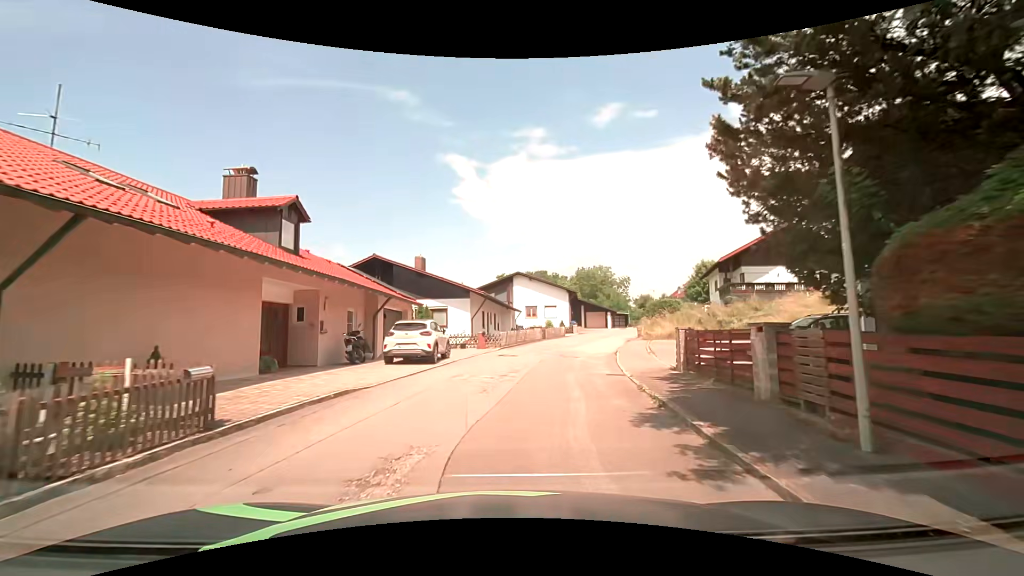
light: Day
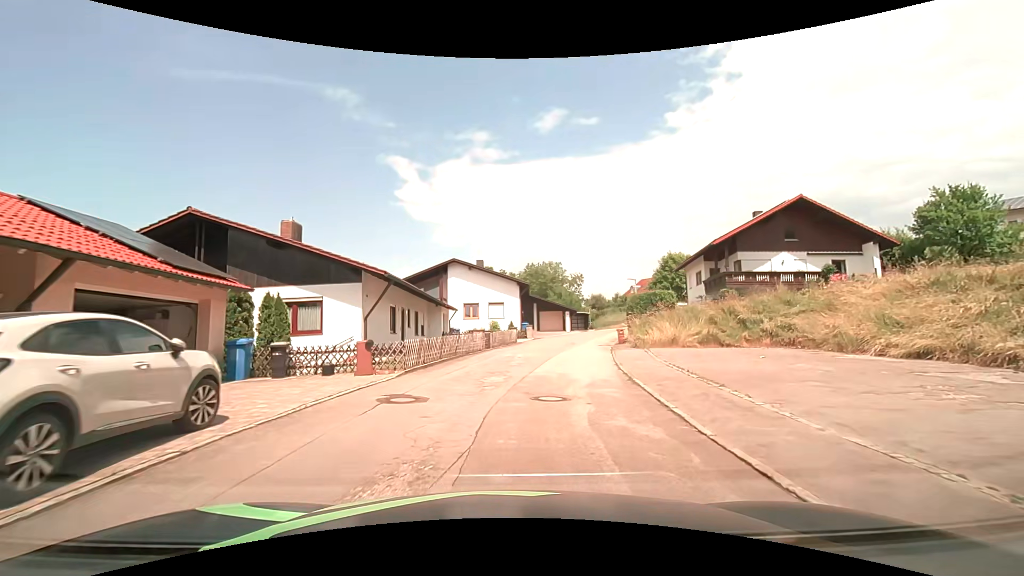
(+0.9, +12.8) m; +8°
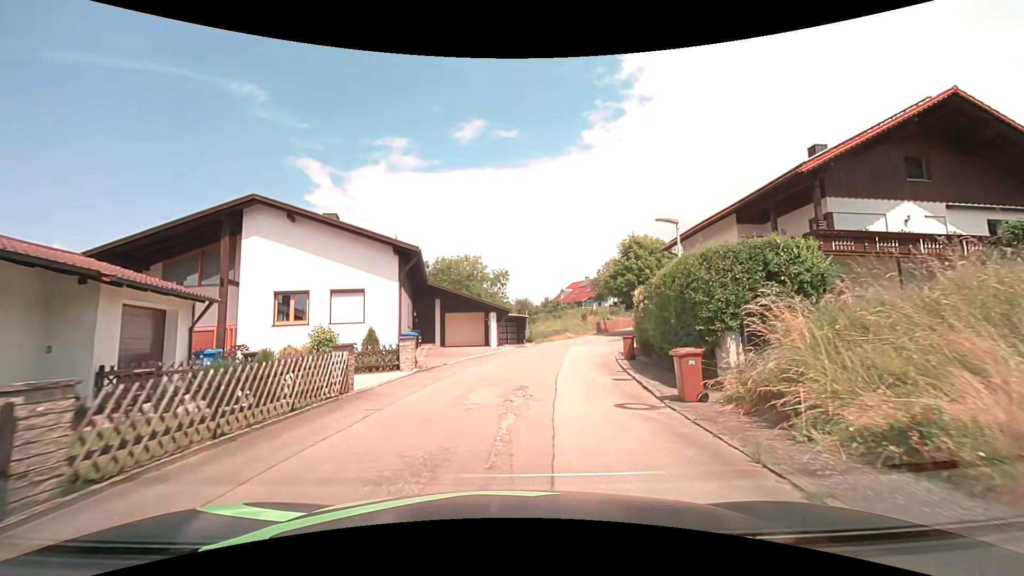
(+1.5, +21.8) m; +9°
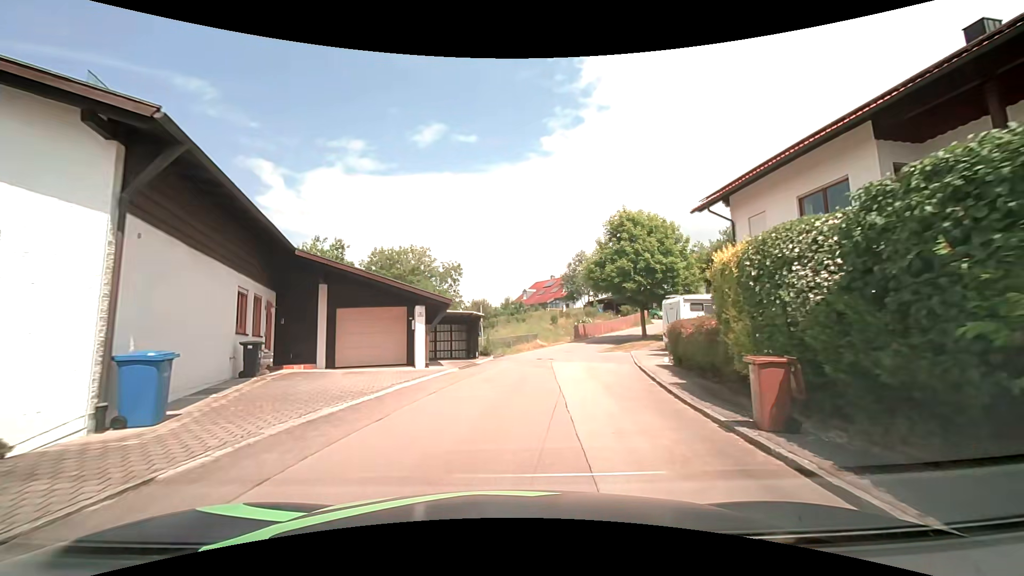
(+0.6, +12.8) m; +4°
(0, +10) (+1, +20) (+4, +30) (+7, +39) (+13, +47) (+20, +54) (+28, +60) (+35, +68) (+36, +77) (+33, +87) m
